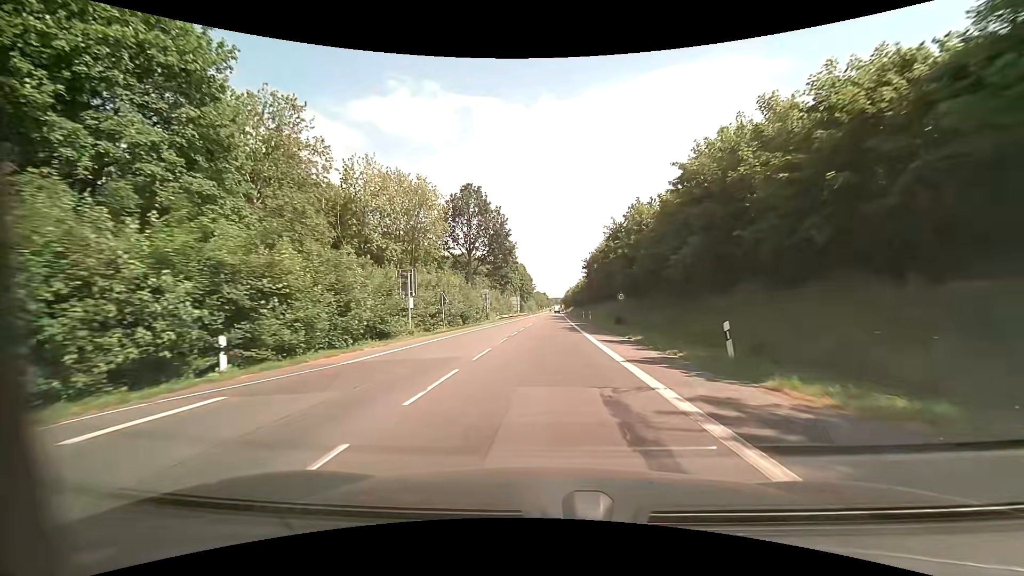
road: primary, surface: asphalt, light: Day
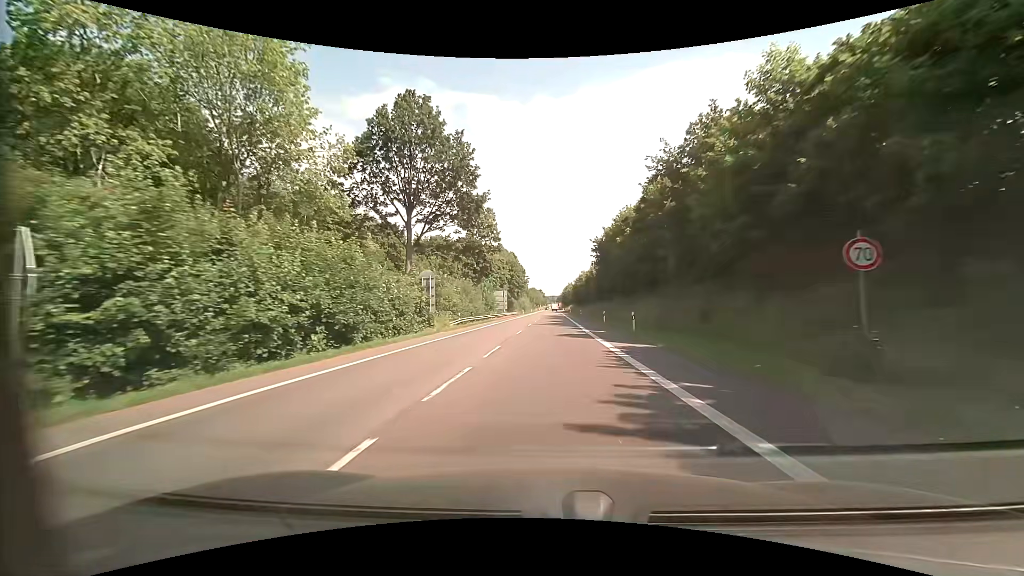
(+0.3, +30.7) m; +1°
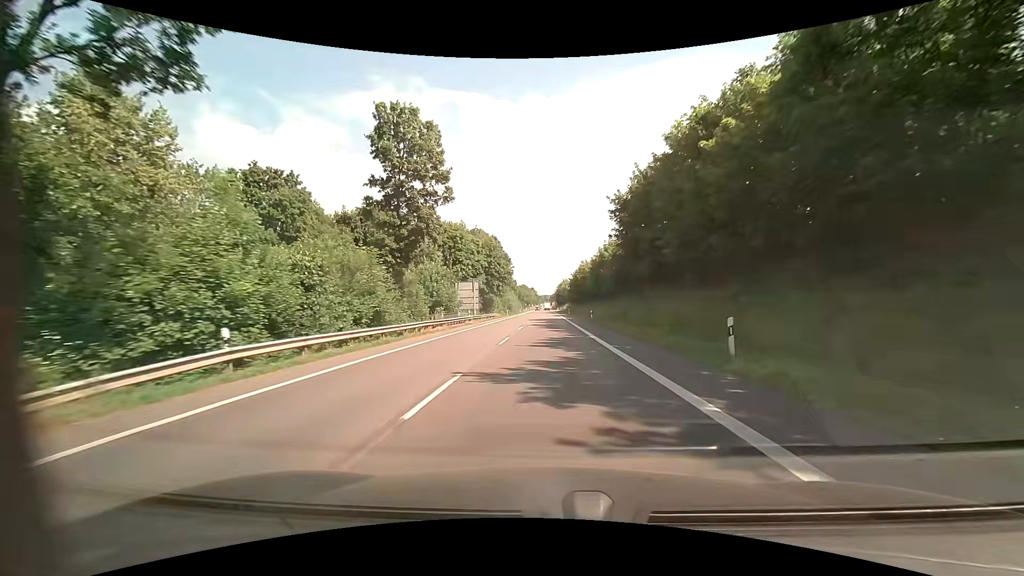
(+0.3, +31.6) m; +1°
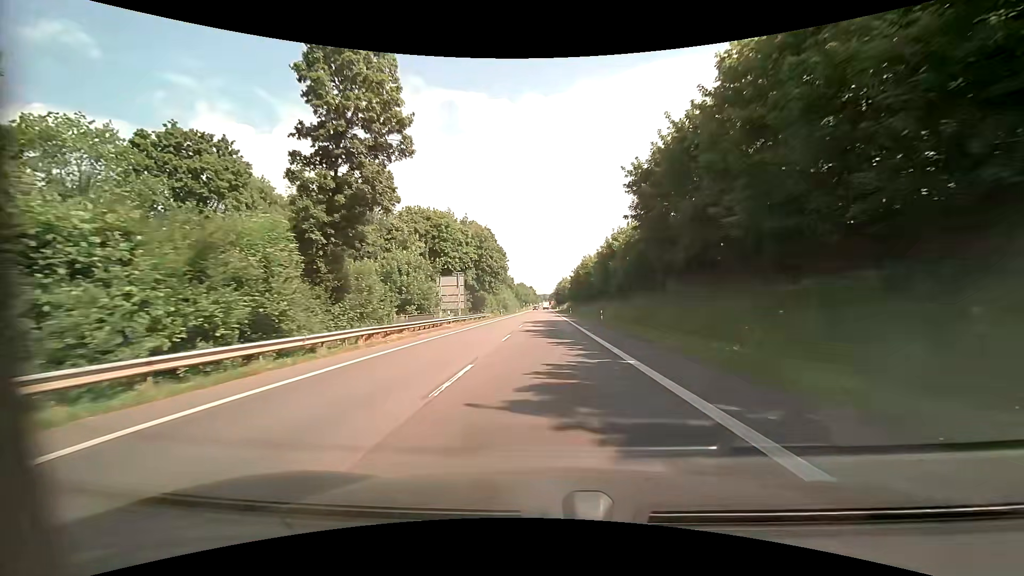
(0.0, +10.6) m; 0°
(0, +10) (0, +20) (0, +30) (0, +40) (0, +50) (0, +60) (0, +70) (0, +80) (0, +90) (0, +100) m
